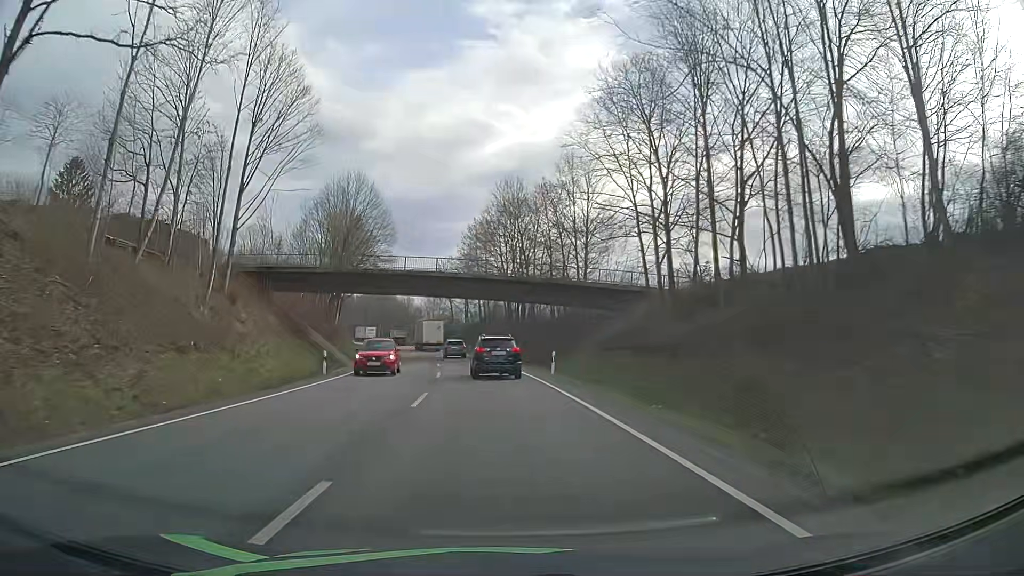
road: primary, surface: asphalt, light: Day
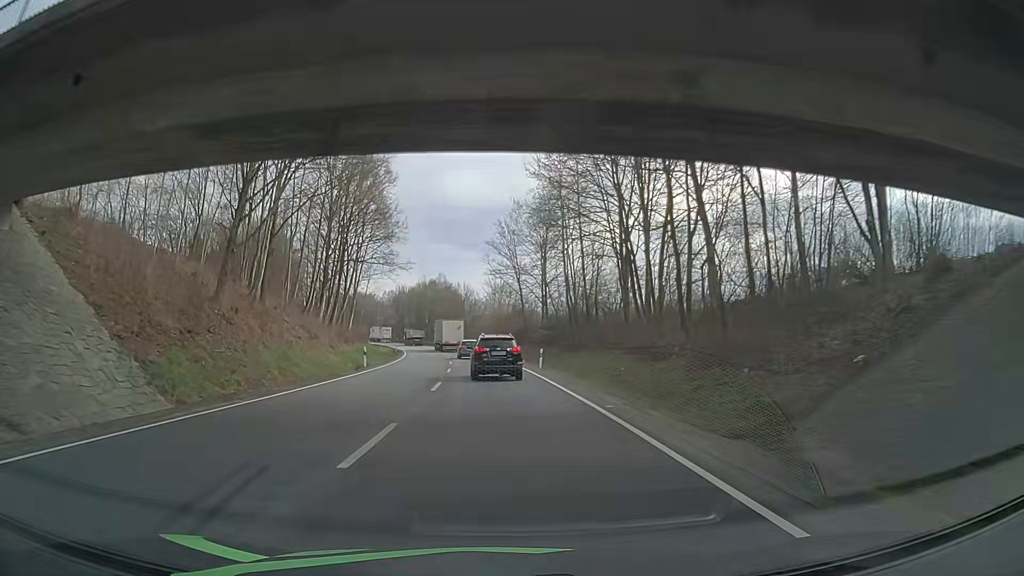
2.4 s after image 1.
(-2.3, +43.5) m; -6°
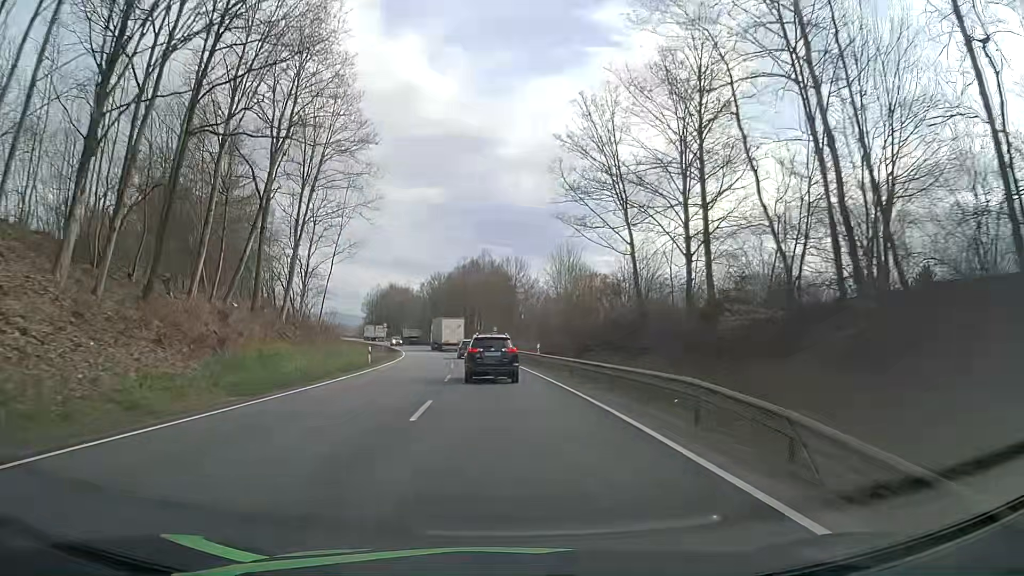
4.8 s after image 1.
(-2.0, +43.7) m; -5°
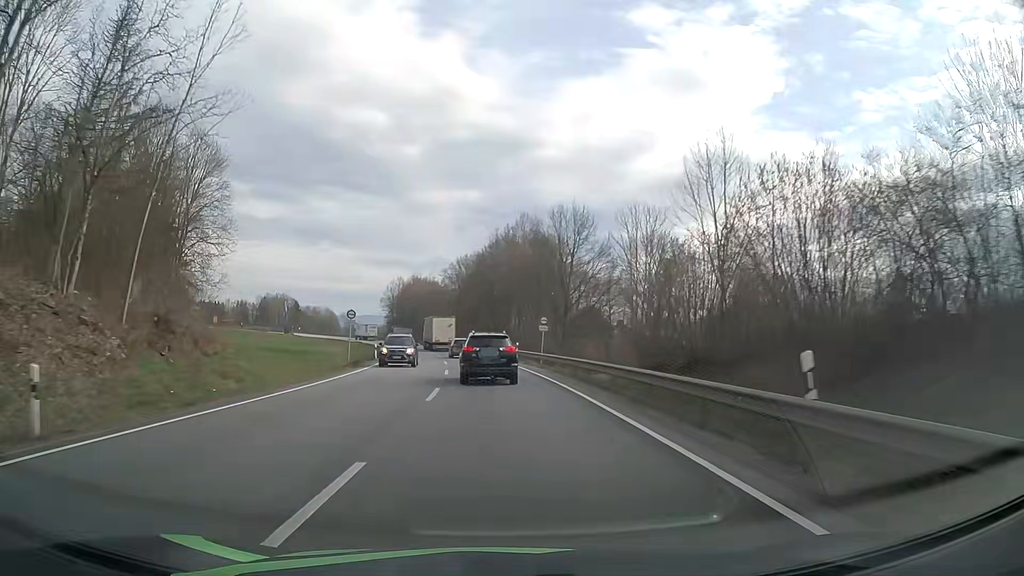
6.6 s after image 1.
(-0.6, +32.5) m; -3°
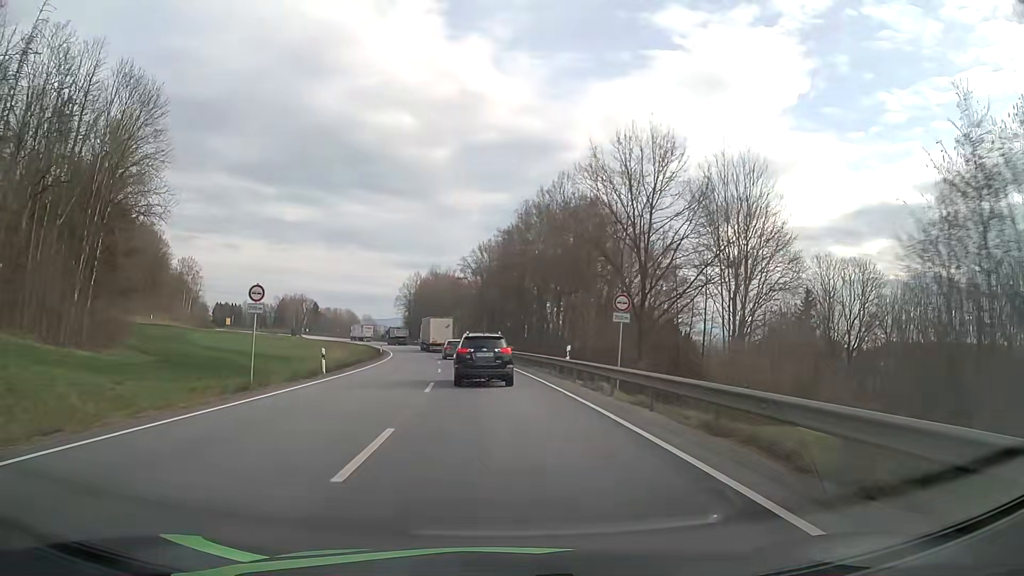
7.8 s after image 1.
(-0.4, +21.0) m; -3°
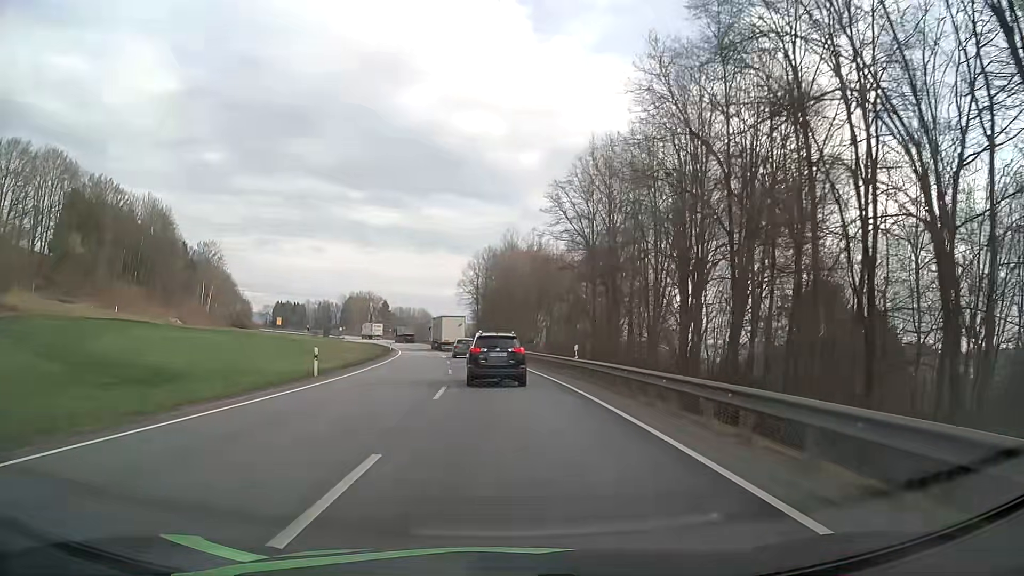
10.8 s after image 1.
(-3.2, +50.6) m; -8°
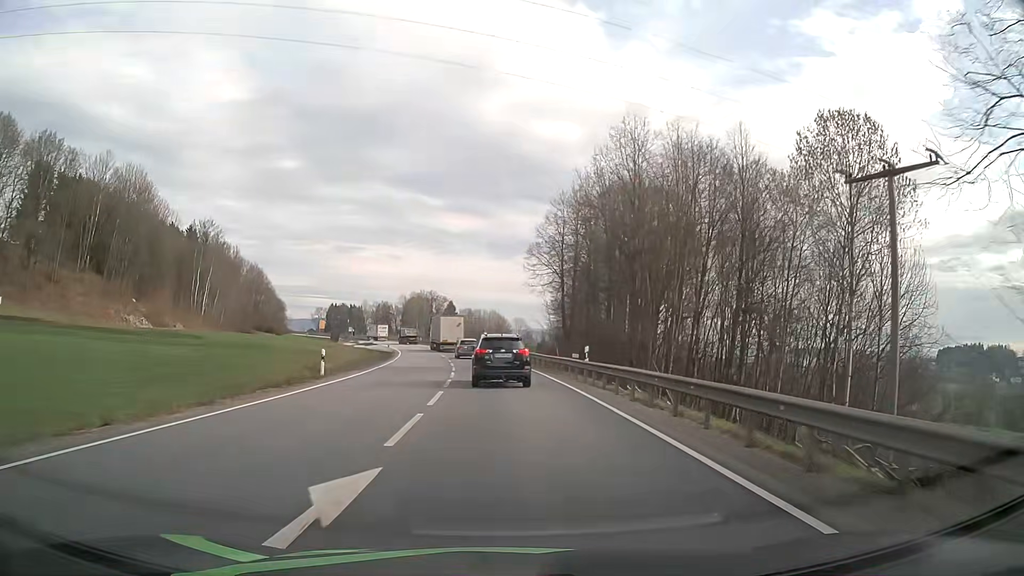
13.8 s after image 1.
(-2.3, +49.9) m; -6°
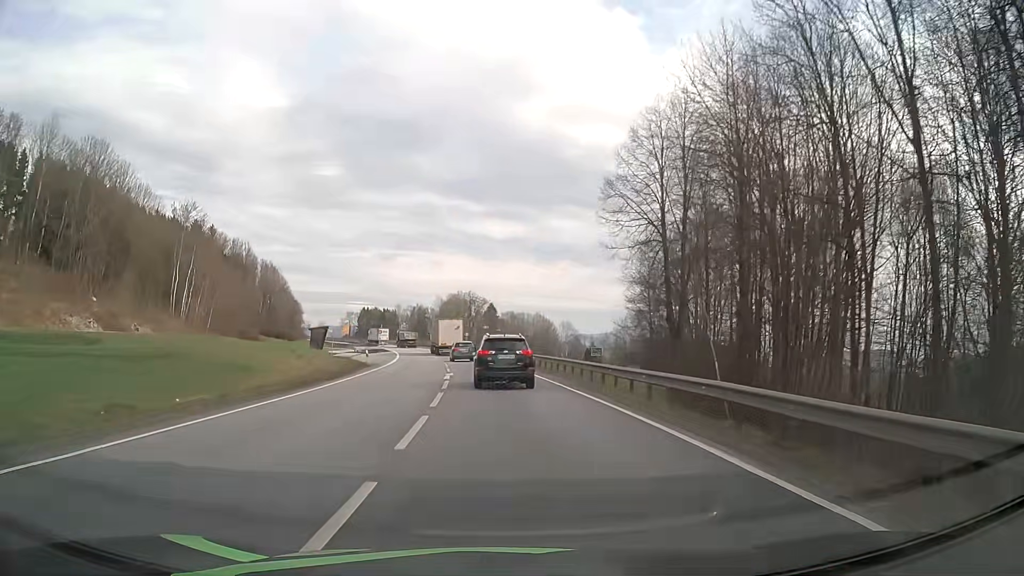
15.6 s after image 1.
(-1.1, +30.4) m; -4°
(0, +10) (0, +20) (-1, +30) (-2, +40) (-3, +50) (-4, +60) (-5, +70) (-7, +80) (-9, +89) (-11, +99) m
